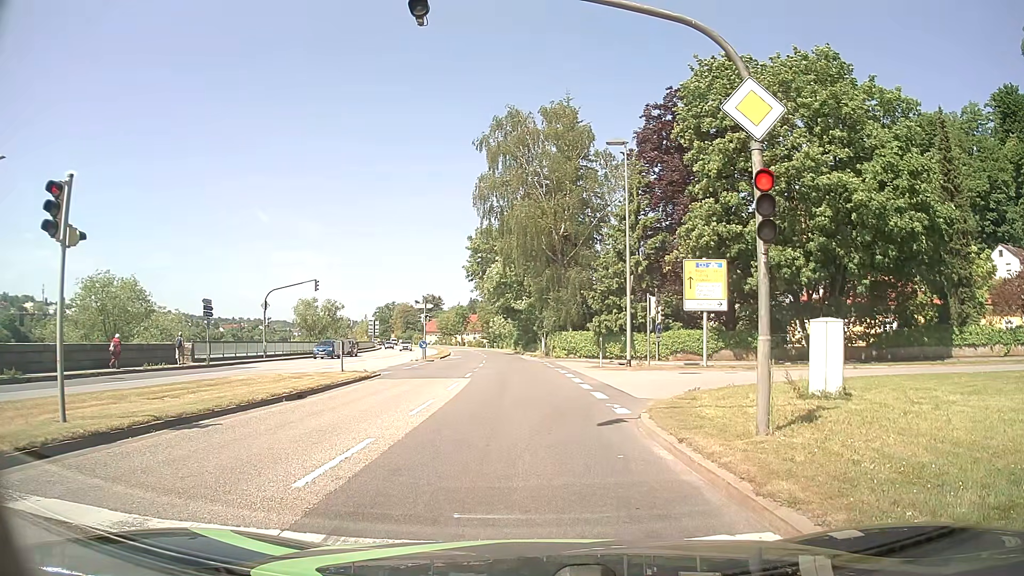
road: primary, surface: asphalt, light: Day
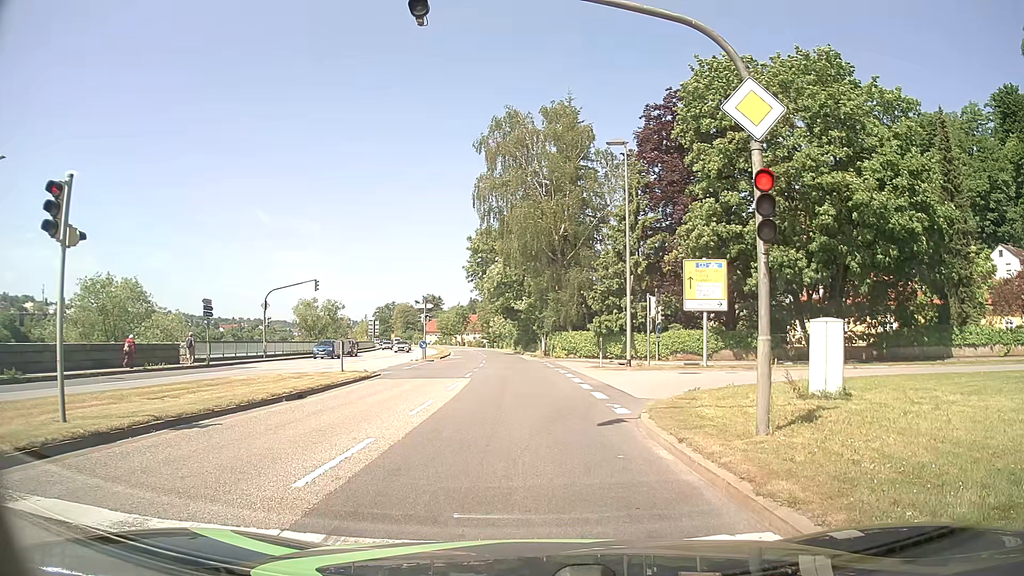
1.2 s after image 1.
(0.0, 0.0) m; 0°
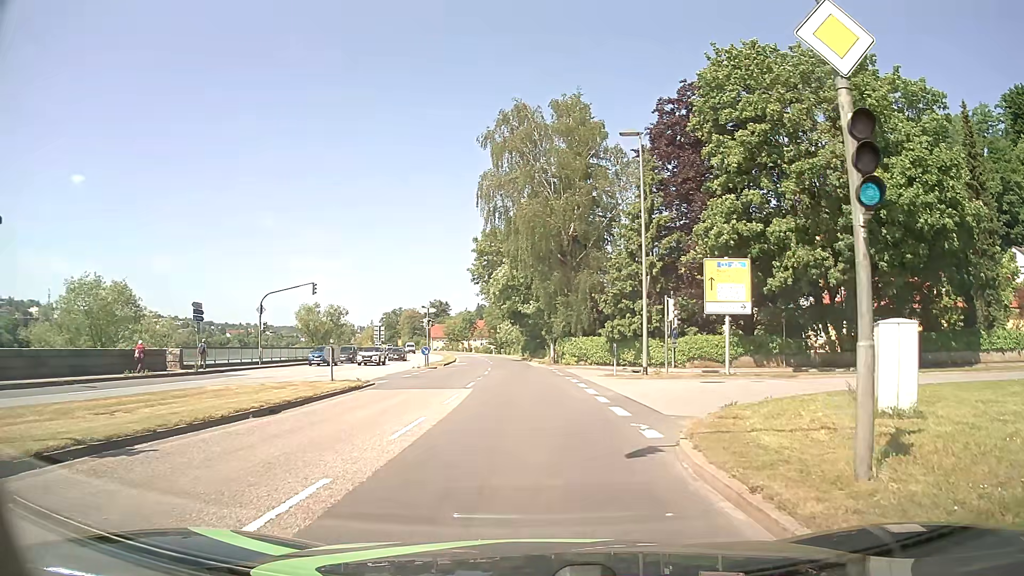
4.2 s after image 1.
(0.0, +2.7) m; -1°
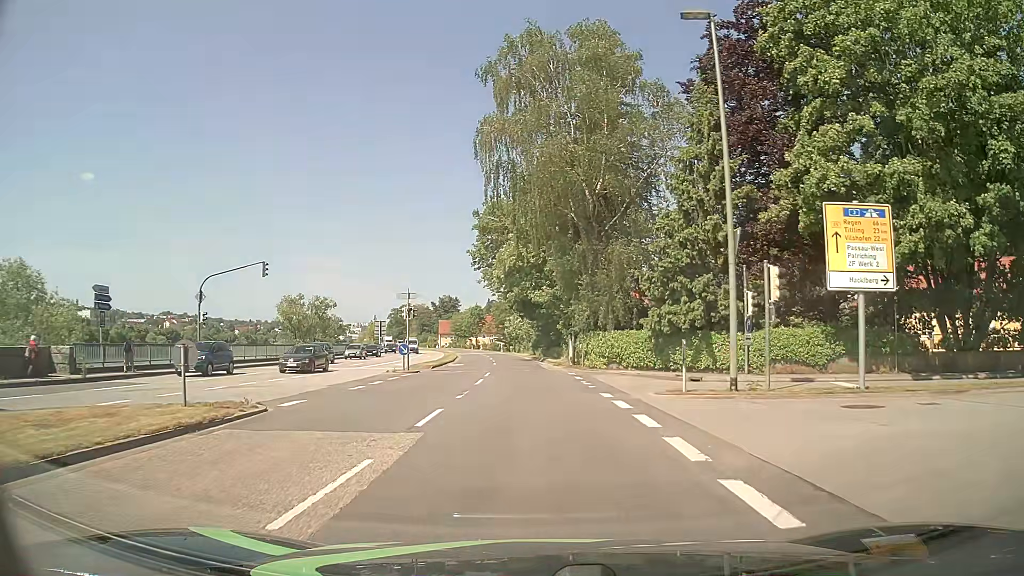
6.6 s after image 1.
(-0.1, +11.5) m; -1°
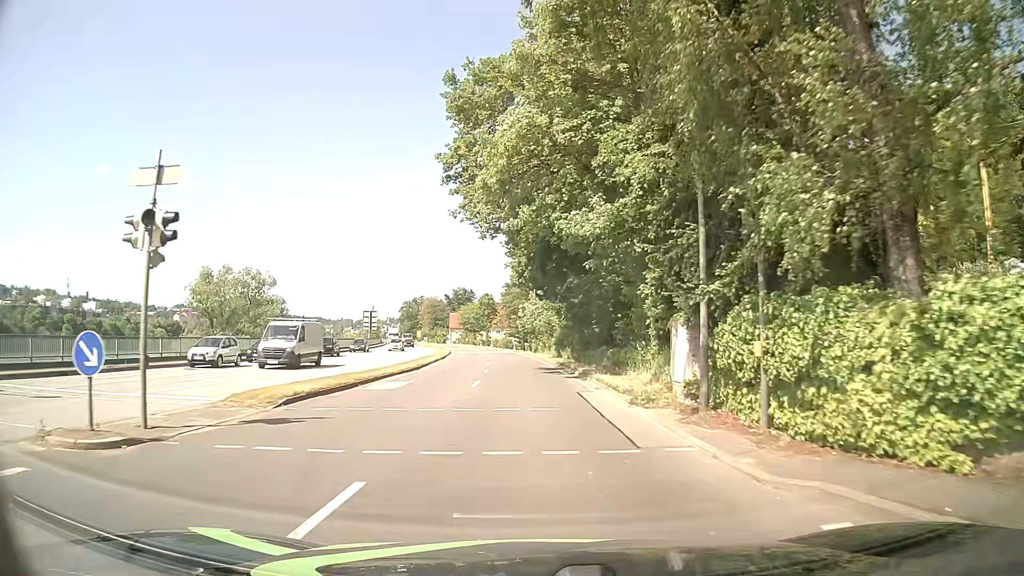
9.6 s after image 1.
(-0.2, +26.4) m; -1°
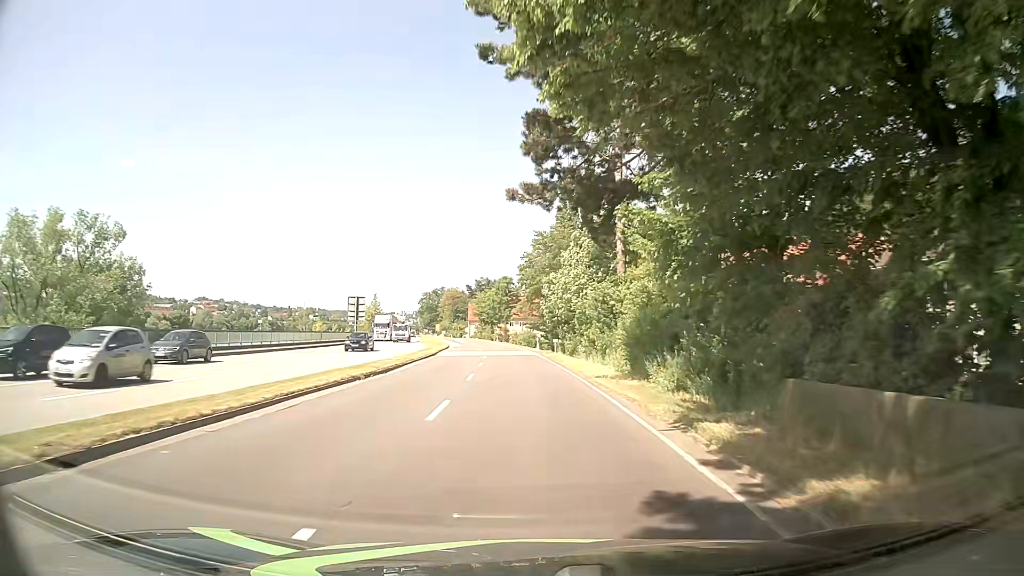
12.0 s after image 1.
(-0.7, +27.0) m; -3°
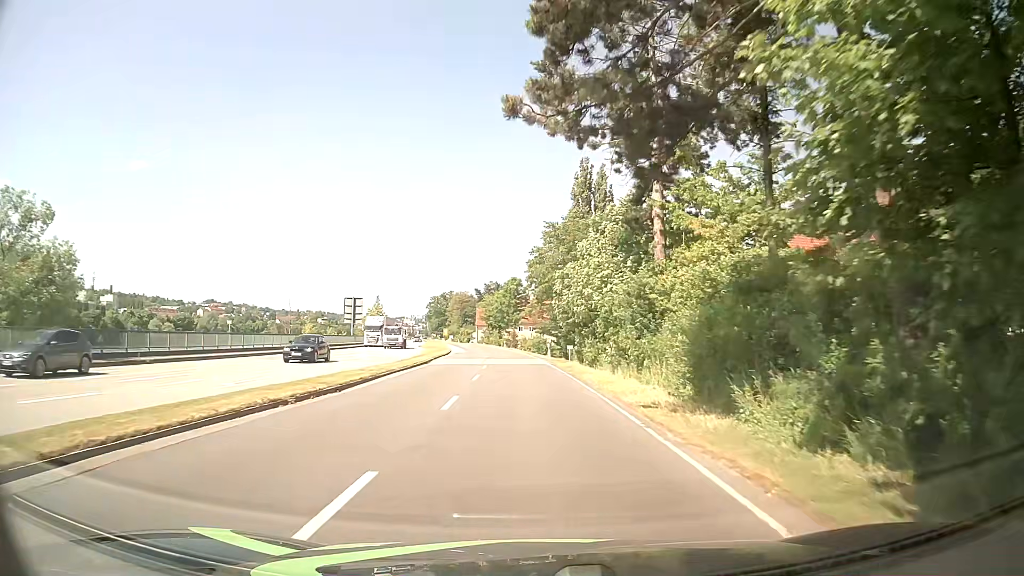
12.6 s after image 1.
(0.0, +7.1) m; 0°
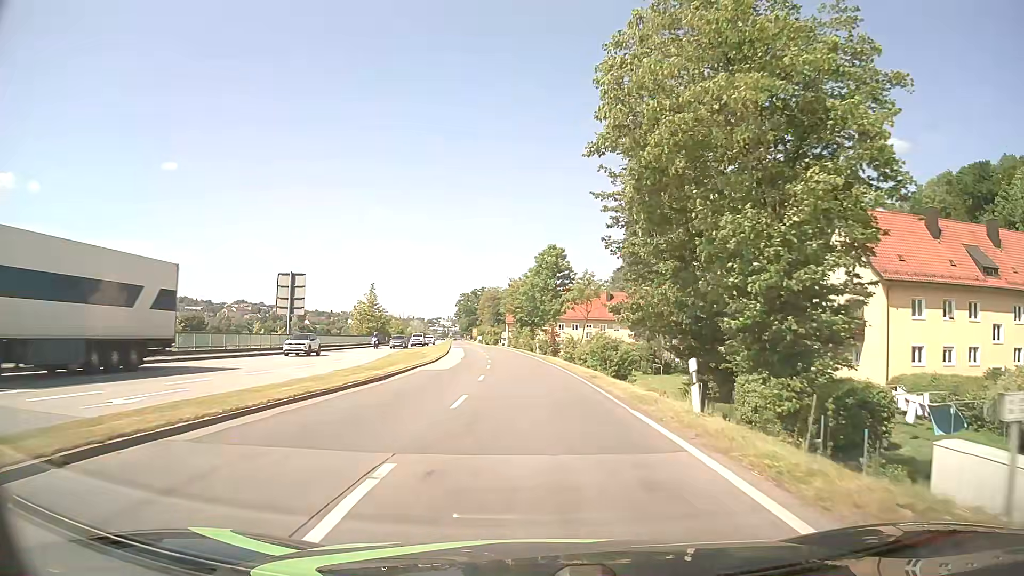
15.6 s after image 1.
(-1.3, +36.6) m; -3°
